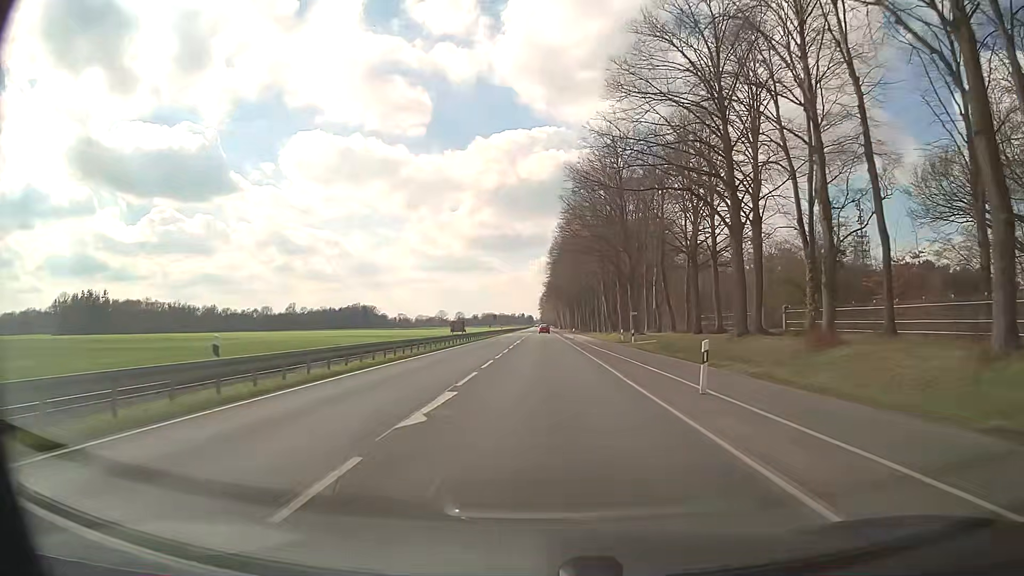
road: primary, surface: asphalt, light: Day
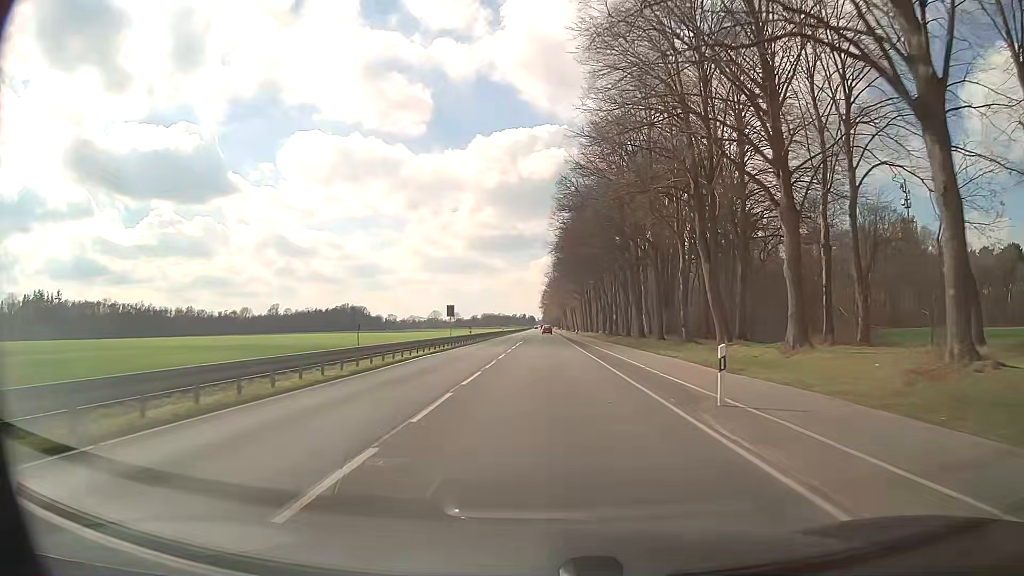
(-0.2, +53.8) m; 0°
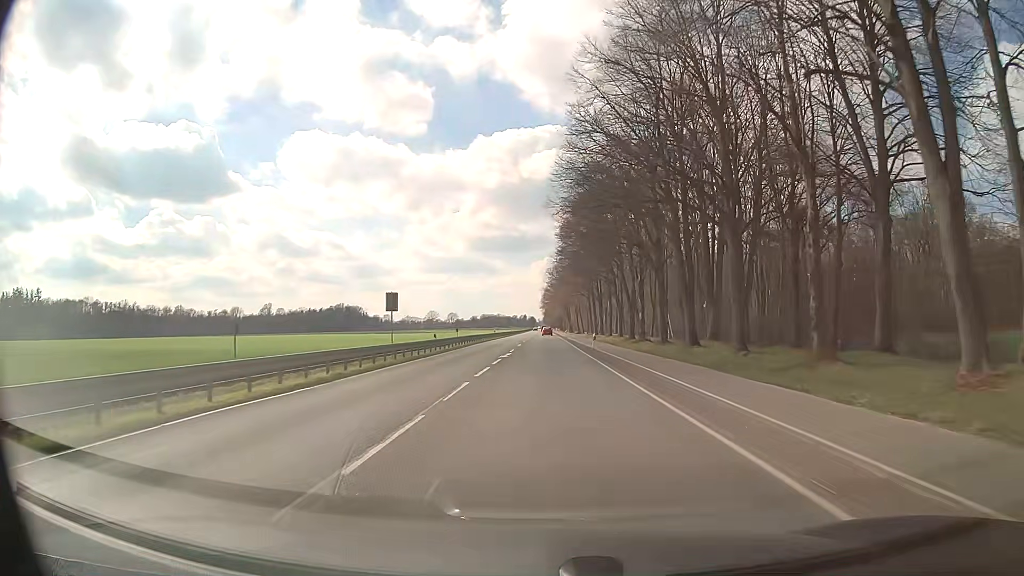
(0.0, +21.6) m; 0°
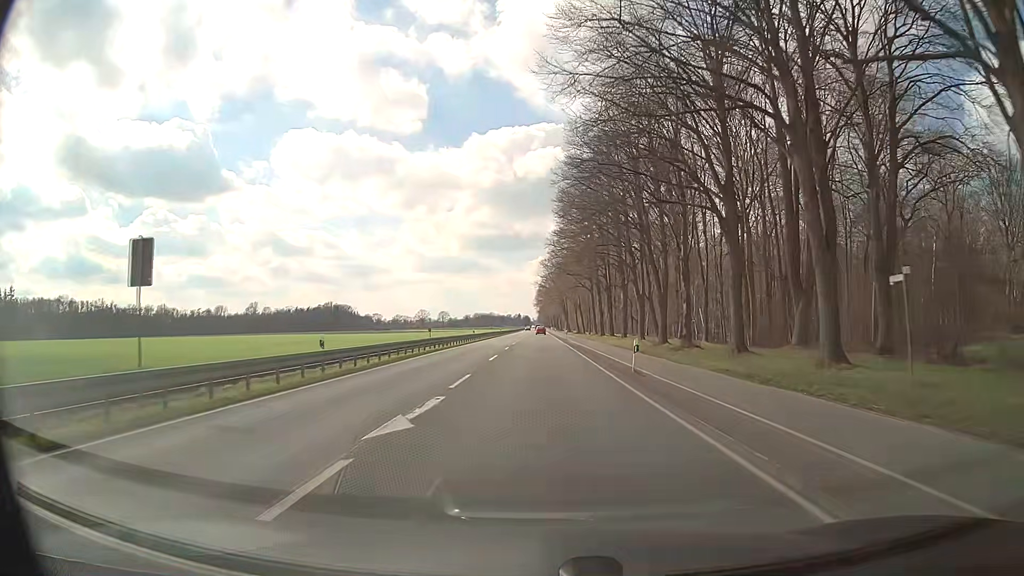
(+0.1, +21.5) m; +1°
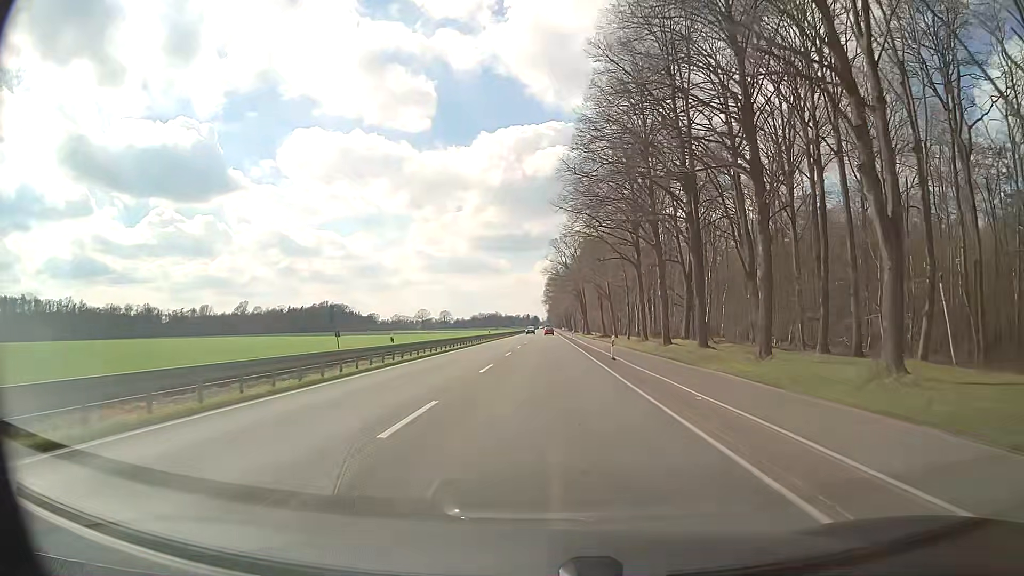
(-0.4, +43.0) m; -1°
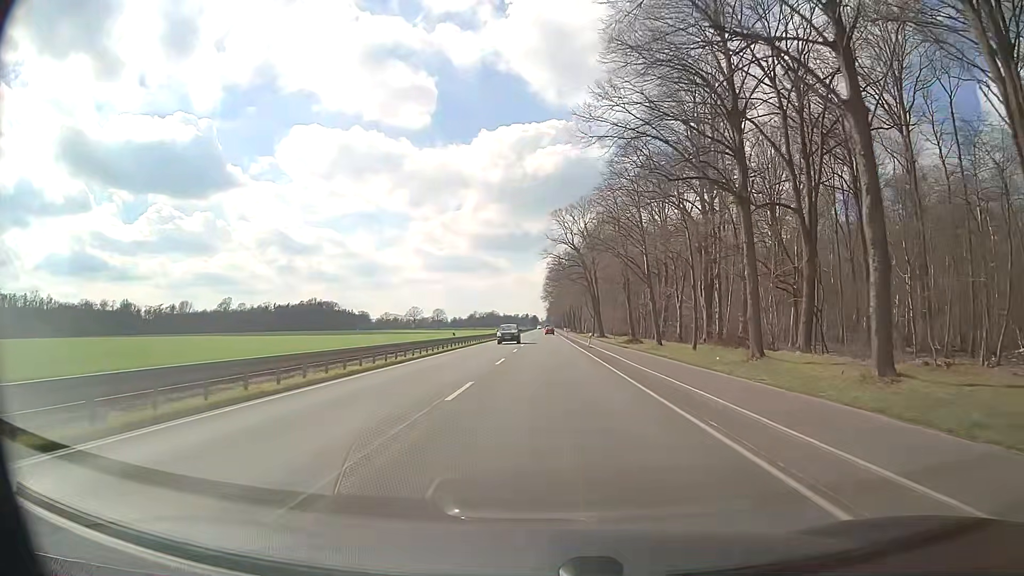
(+0.1, +32.2) m; 0°
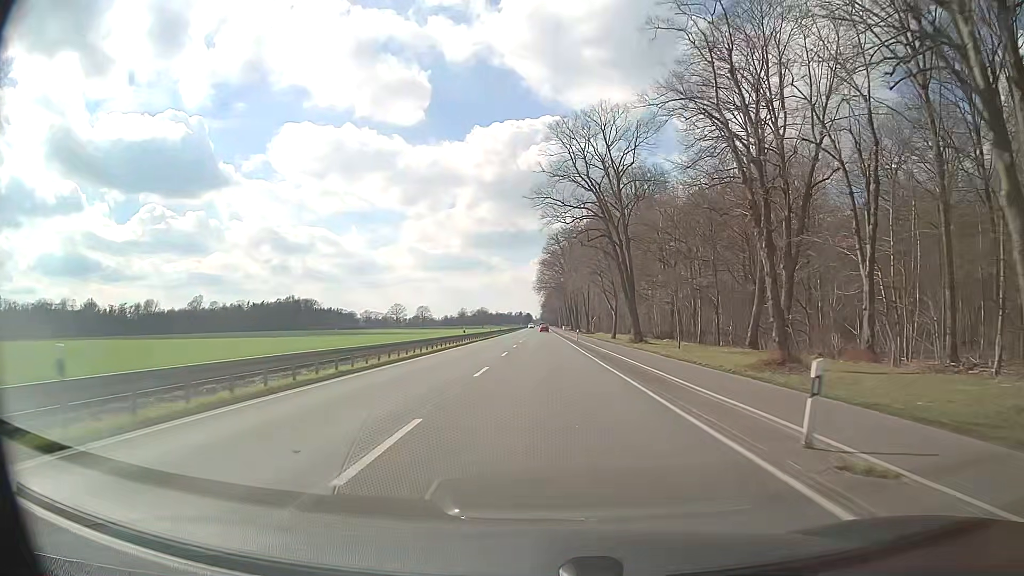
(0.0, +43.0) m; 0°
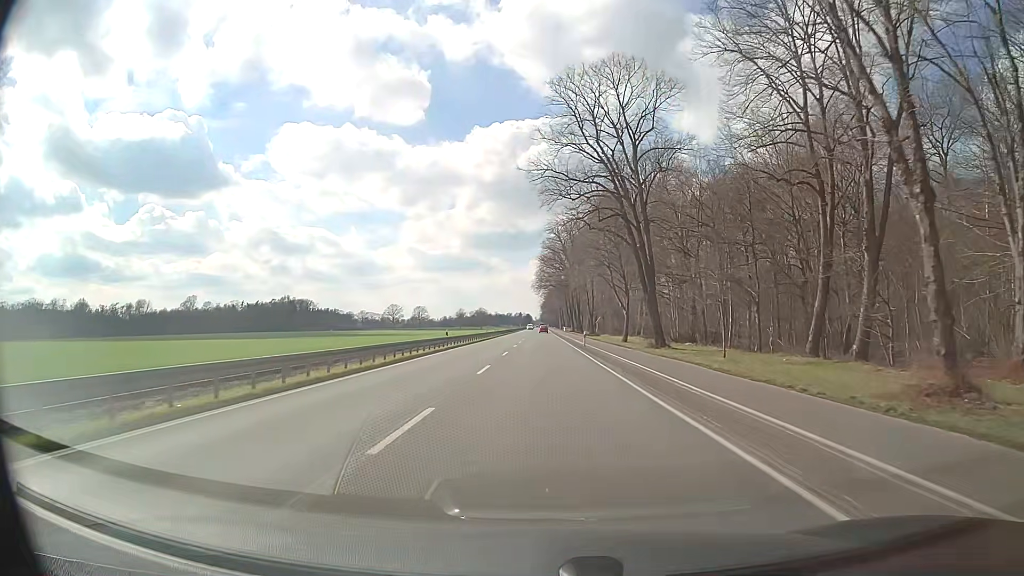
(0.0, +10.8) m; 0°
(0, +10) (0, +20) (0, +30) (0, +40) (0, +50) (0, +60) (0, +70) (0, +80) (0, +90) (0, +100) m
